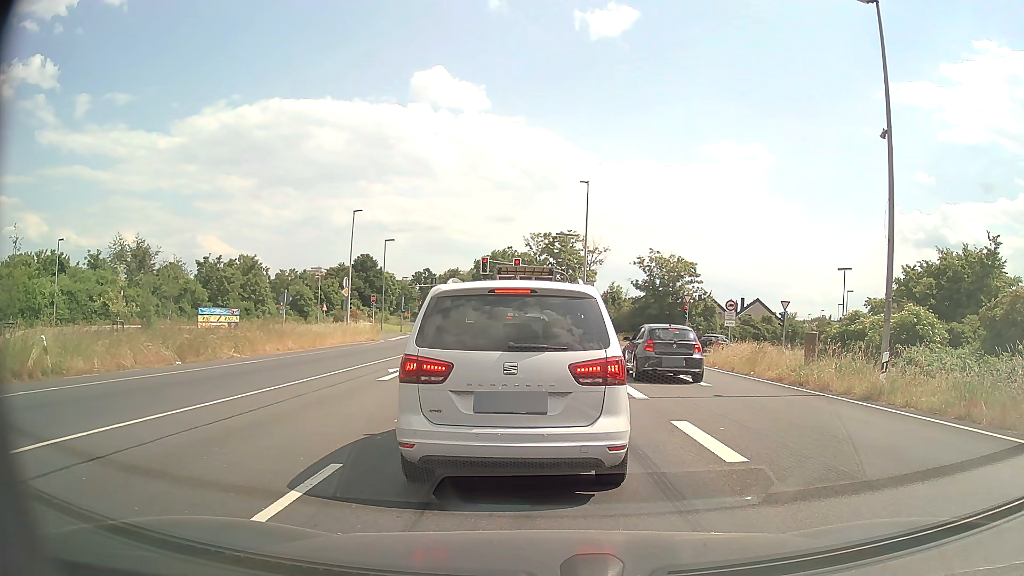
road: primary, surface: asphalt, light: Day
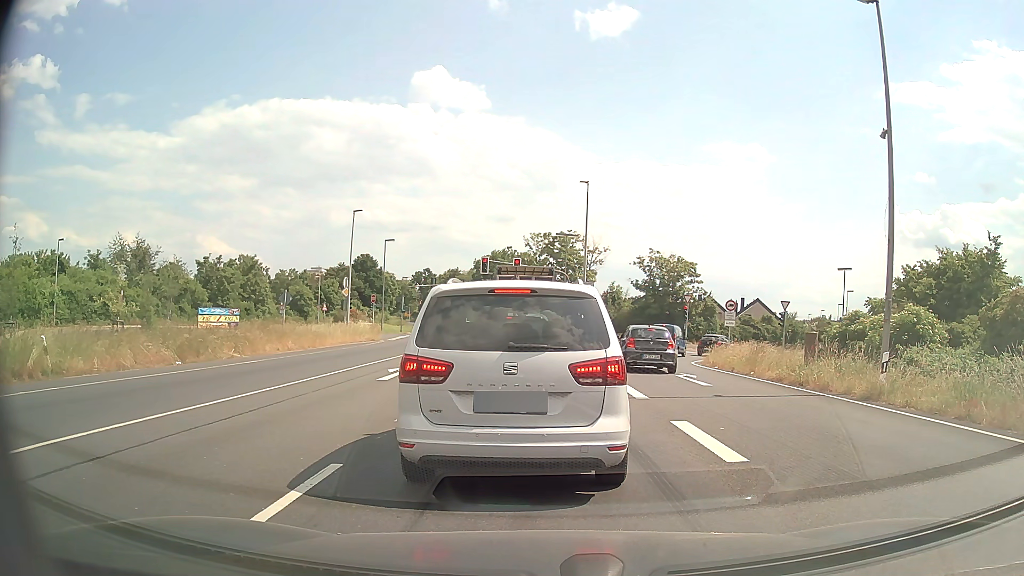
(0.0, 0.0) m; 0°
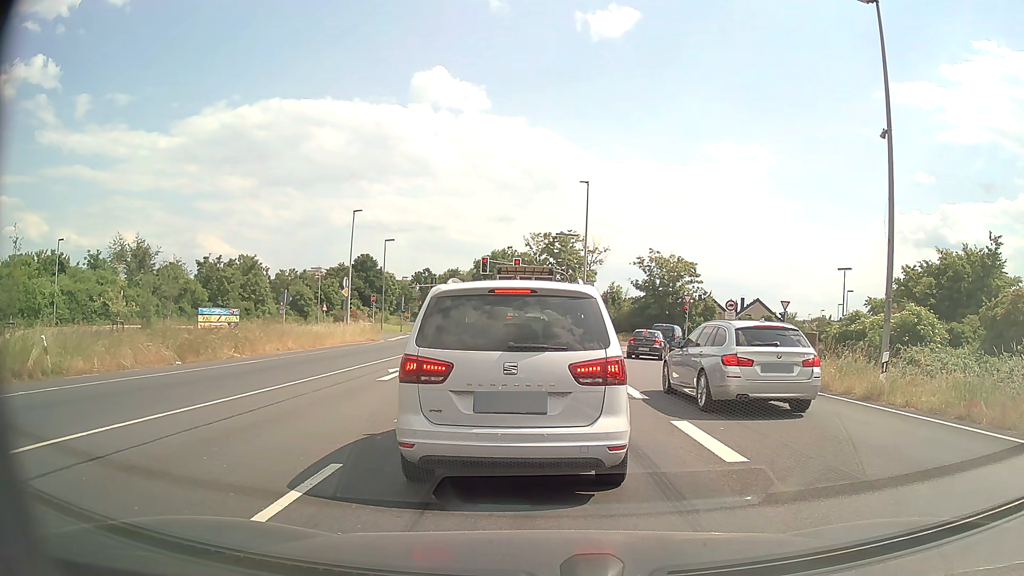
(0.0, 0.0) m; 0°
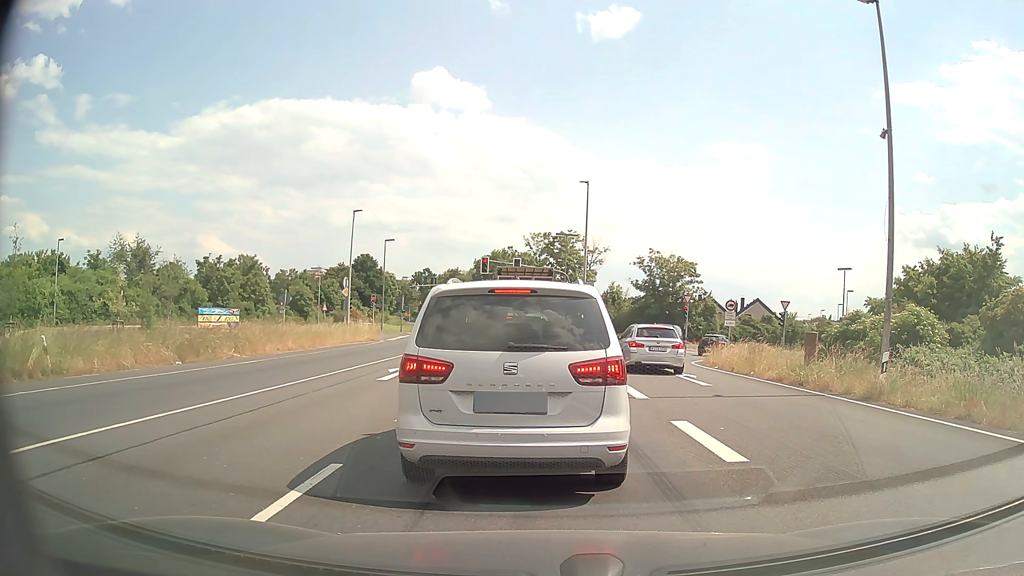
(0.0, 0.0) m; 0°
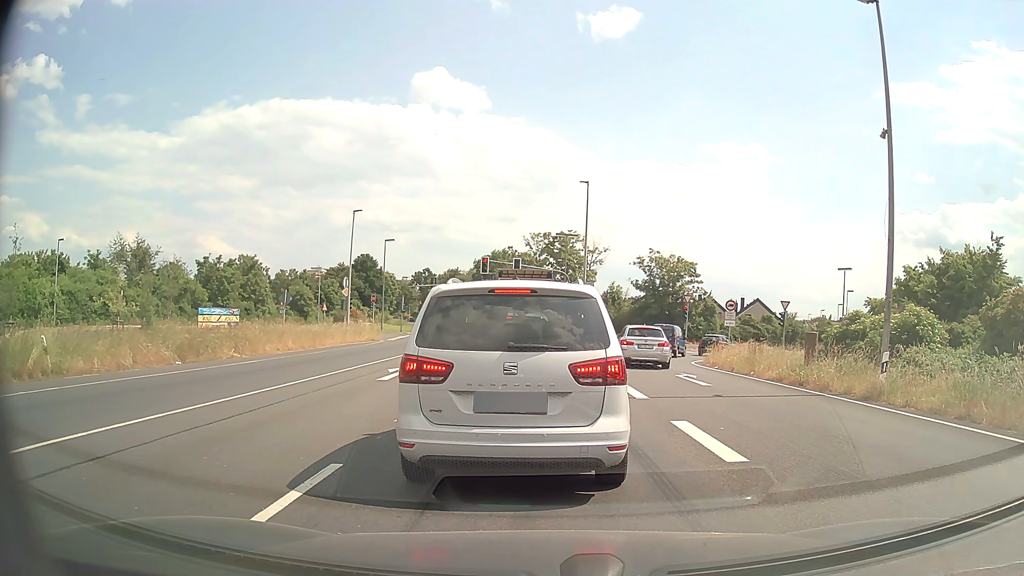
(0.0, 0.0) m; 0°
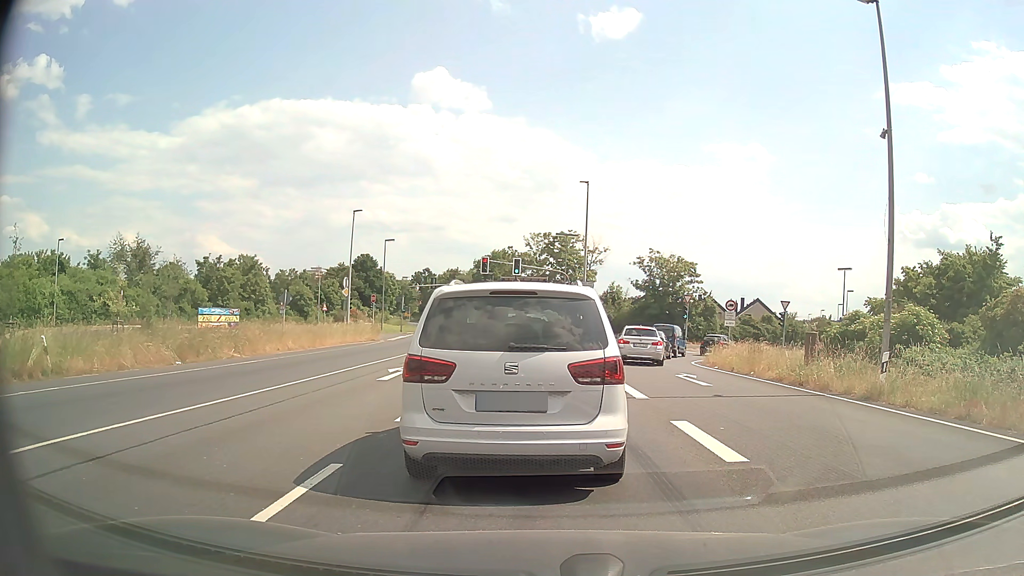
(0.0, 0.0) m; 0°
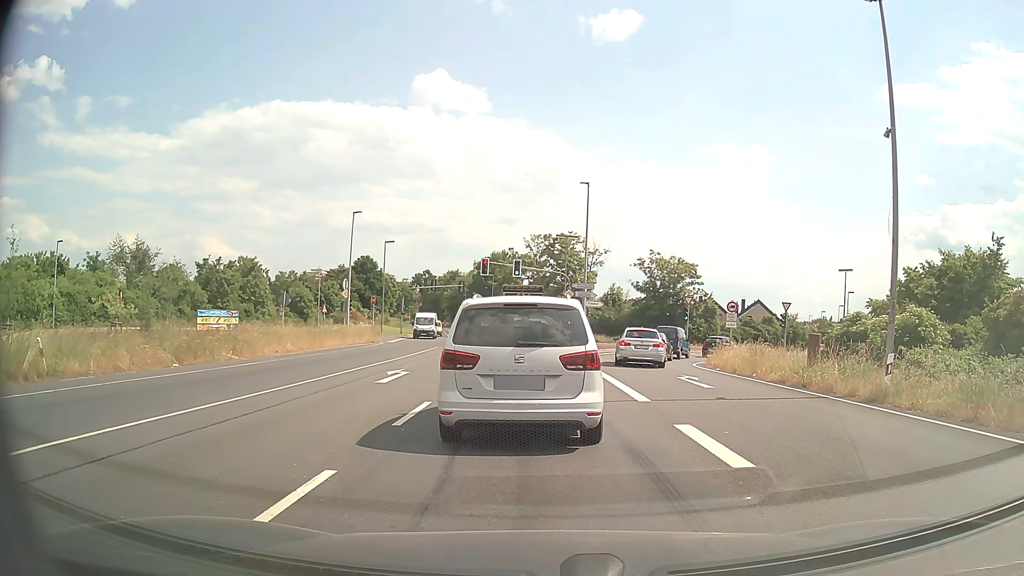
(0.0, +0.2) m; 0°
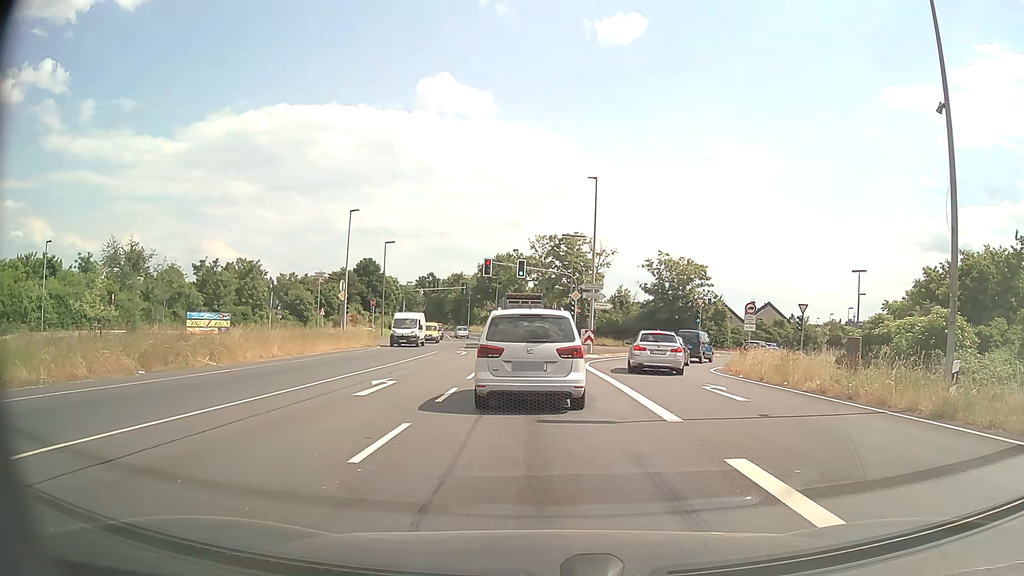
(0.0, +2.6) m; 0°
